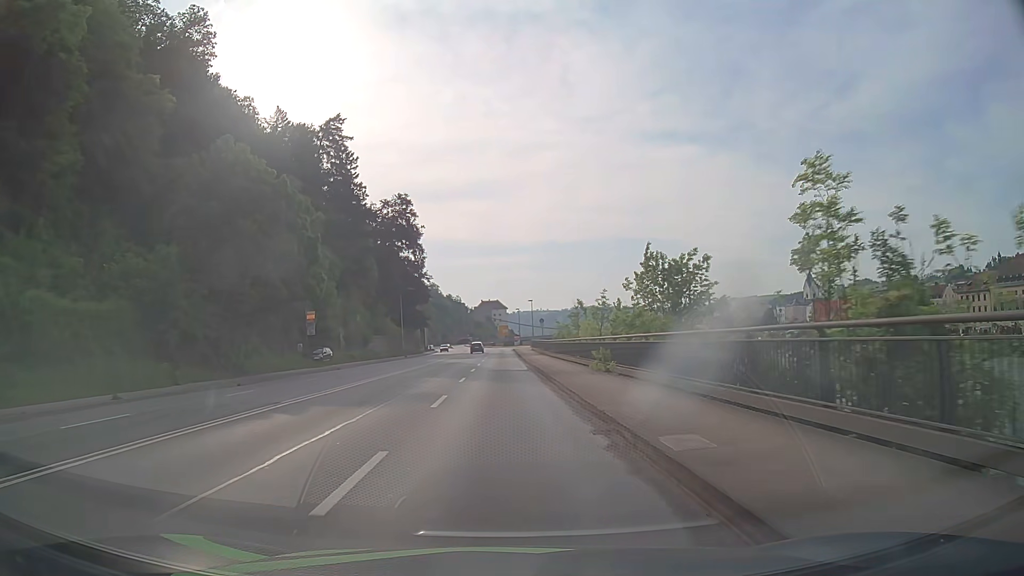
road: primary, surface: asphalt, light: Day
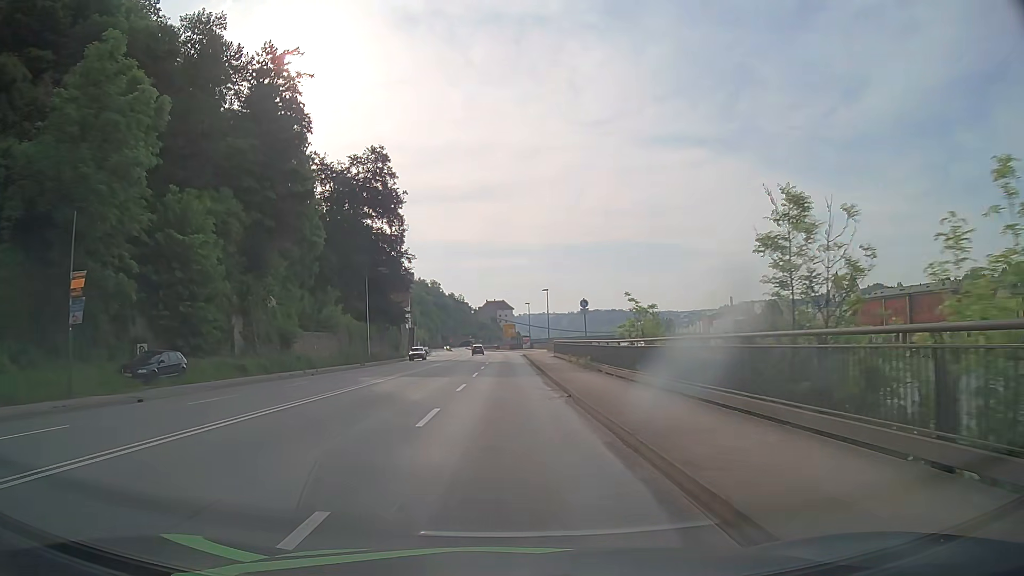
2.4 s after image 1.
(-0.2, +29.9) m; -1°
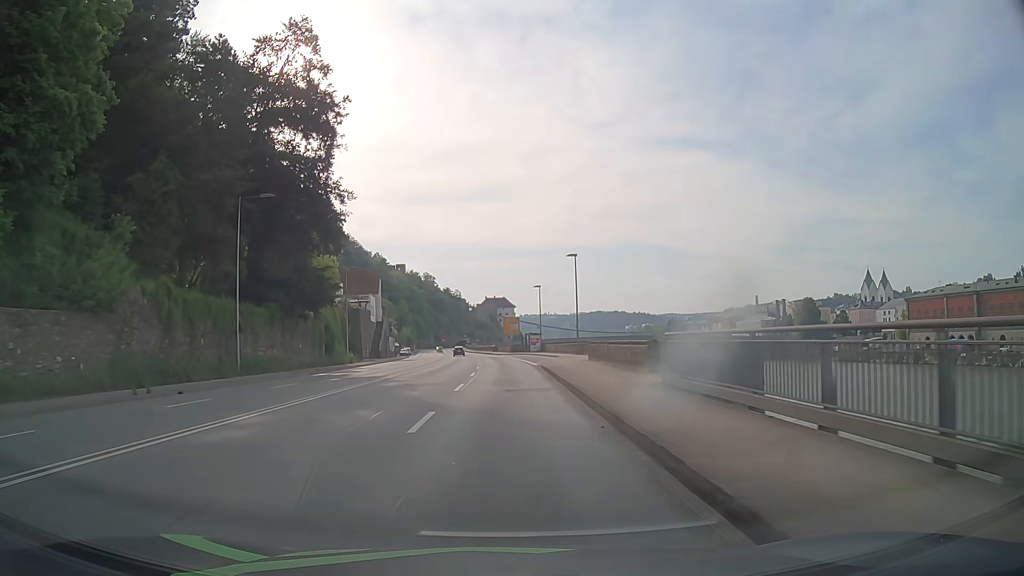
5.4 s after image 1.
(+0.2, +37.2) m; 0°
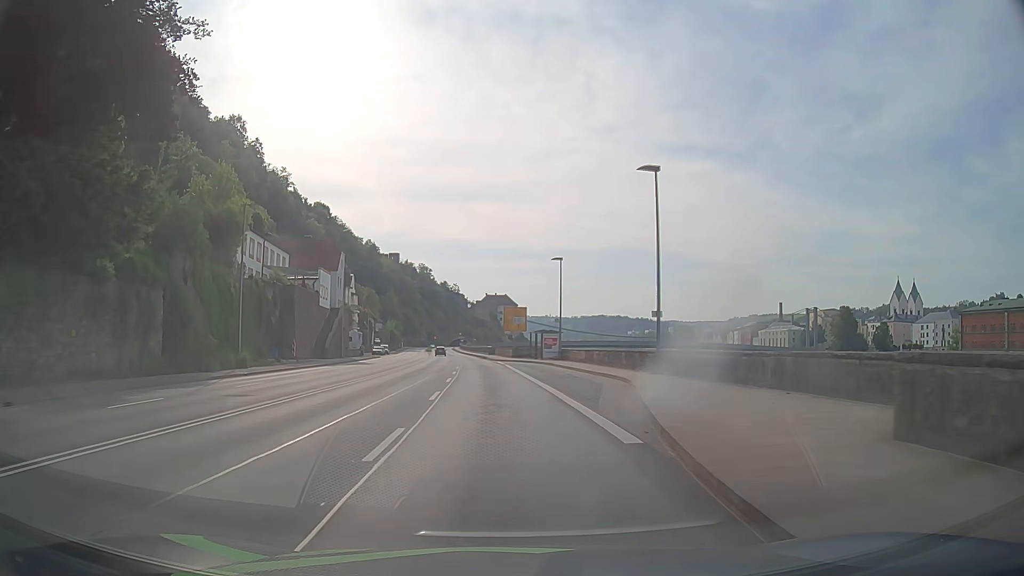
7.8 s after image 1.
(-0.1, +29.4) m; 0°
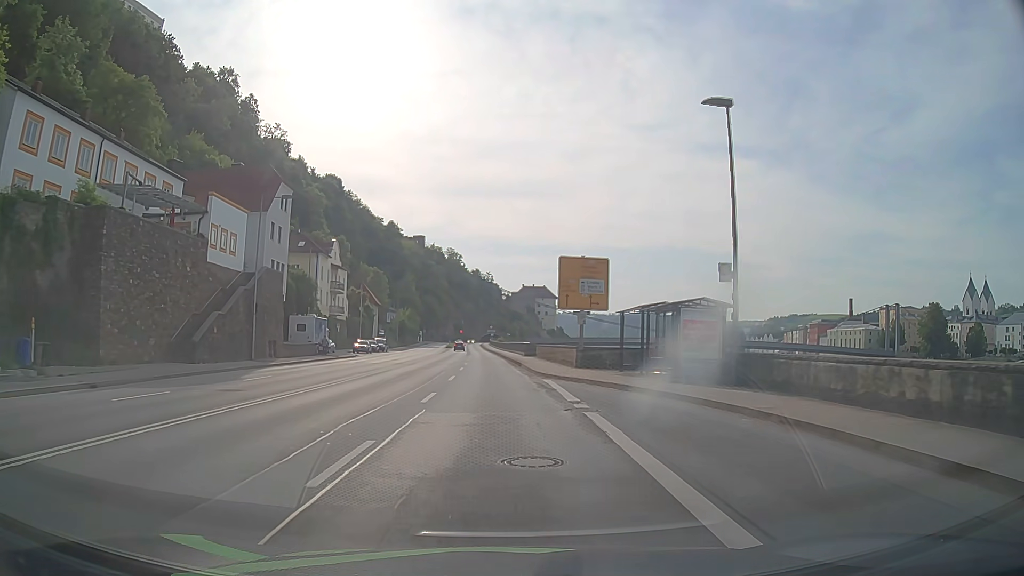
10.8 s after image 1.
(-0.9, +36.3) m; -3°
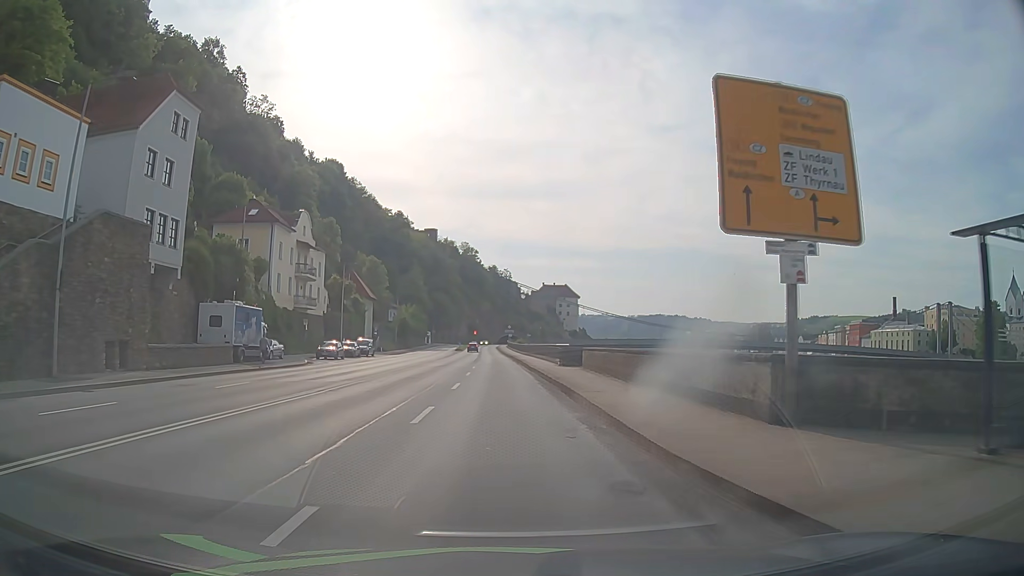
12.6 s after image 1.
(-0.3, +21.8) m; -2°
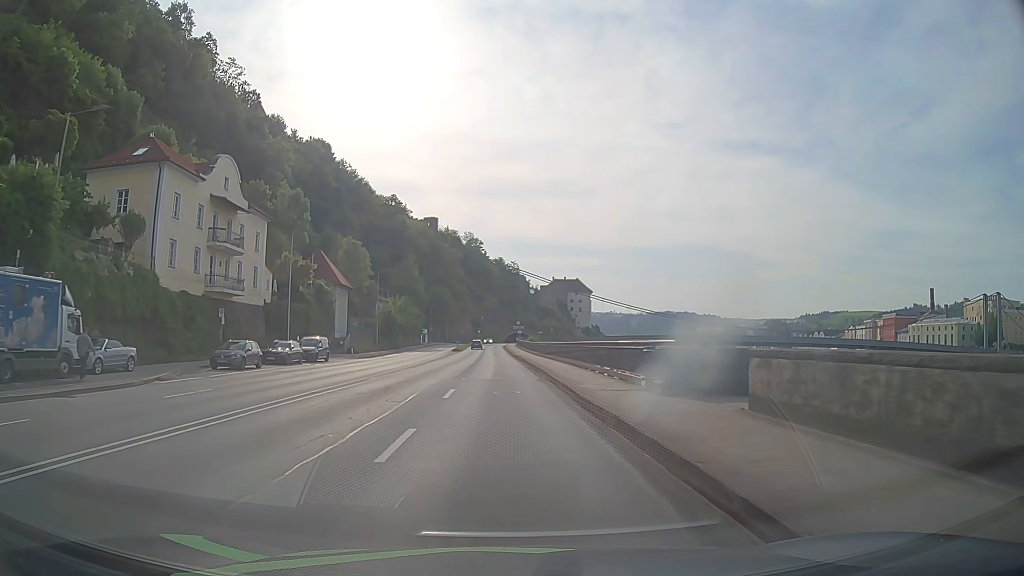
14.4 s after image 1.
(-0.1, +21.8) m; -1°
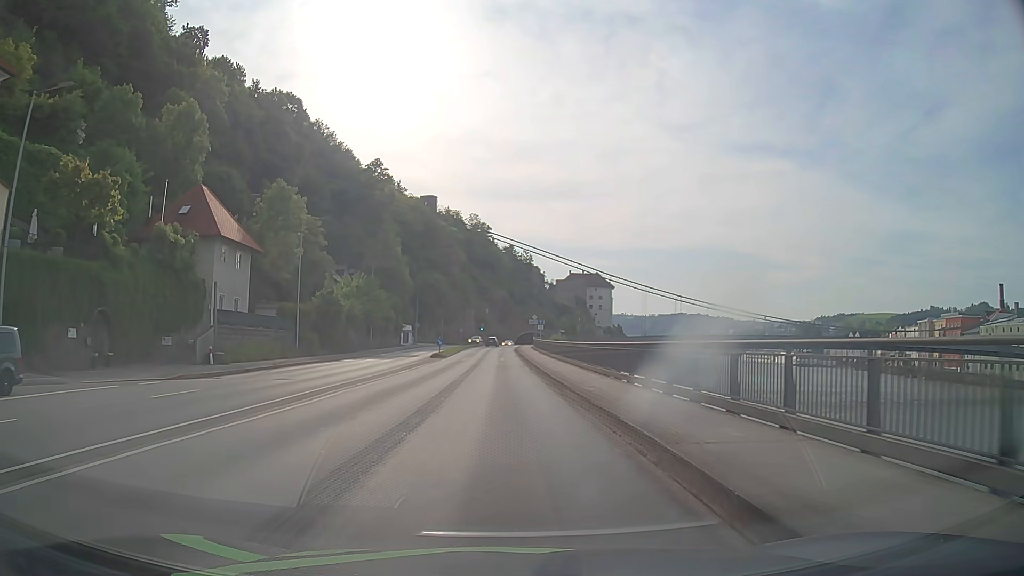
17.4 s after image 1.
(-0.2, +36.5) m; -1°
(0, +10) (0, +20) (0, +30) (0, +40) (-1, +50) (-1, +60) (-1, +70) (-1, +80) (0, +90) (0, +100) m
